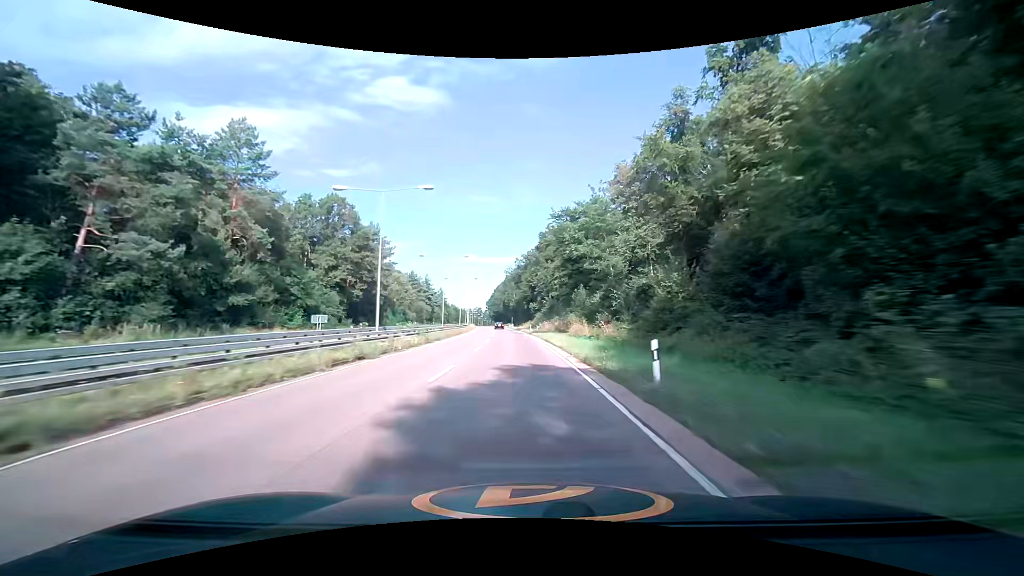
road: trunk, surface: asphalt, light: Day
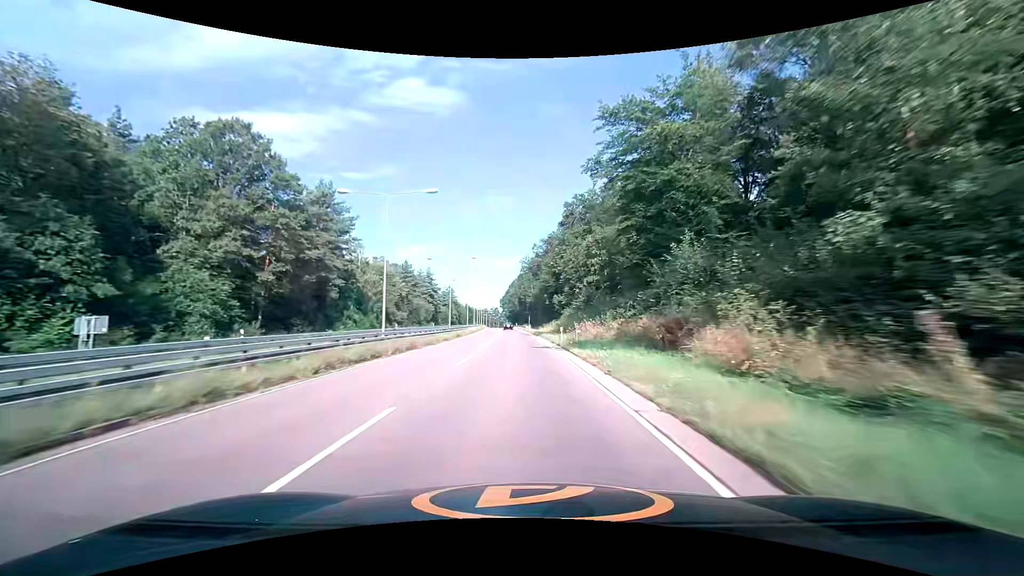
(-0.5, +31.6) m; -2°
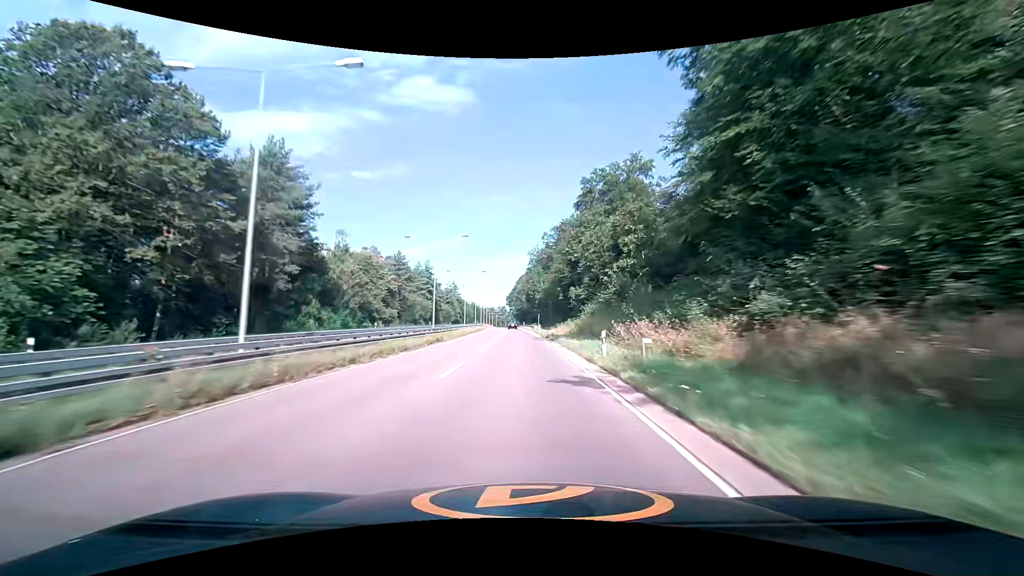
(-0.2, +15.8) m; -1°
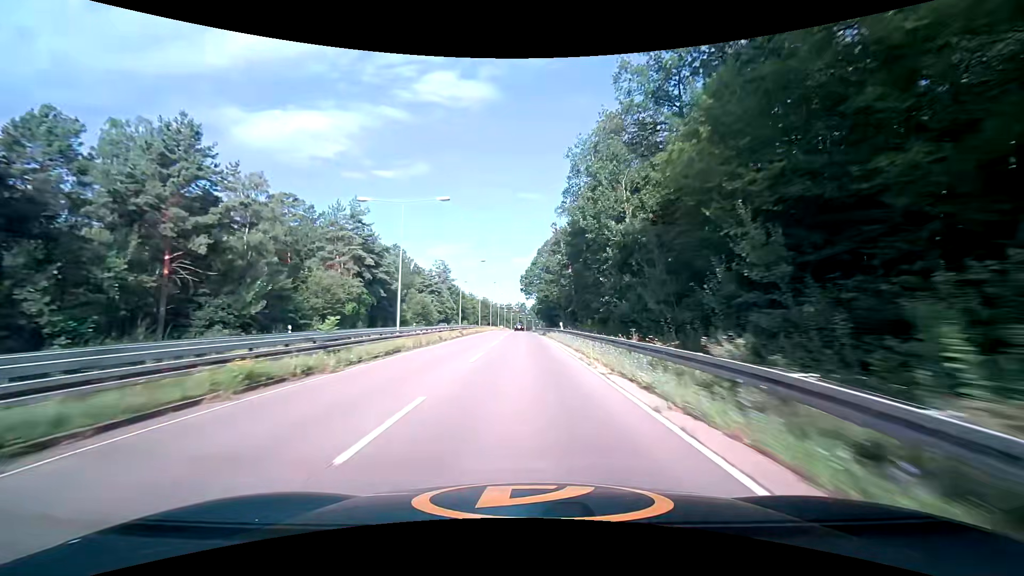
(-1.9, +79.0) m; -3°
(0, +10) (0, +20) (0, +30) (0, +40) (0, +50) (-1, +60) (-1, +70) (-1, +80) (-1, +90) (-1, +100) m
